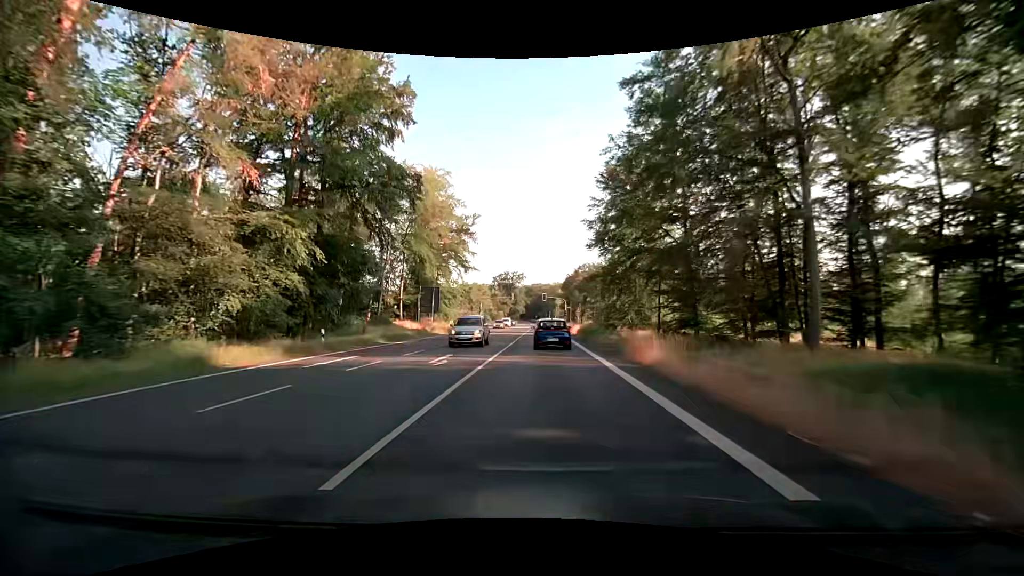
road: primary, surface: asphalt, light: Day
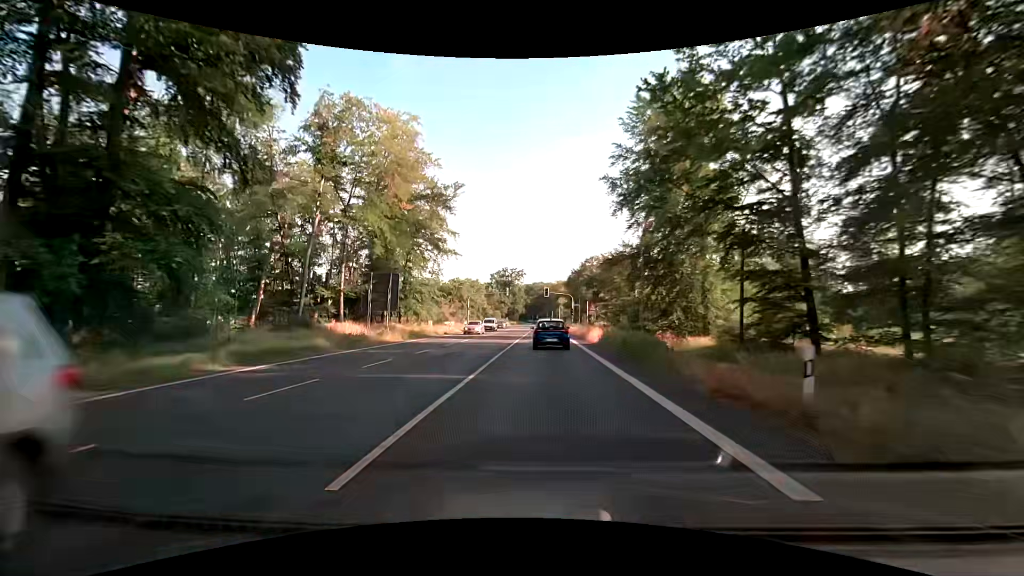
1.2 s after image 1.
(+0.1, +17.1) m; 0°
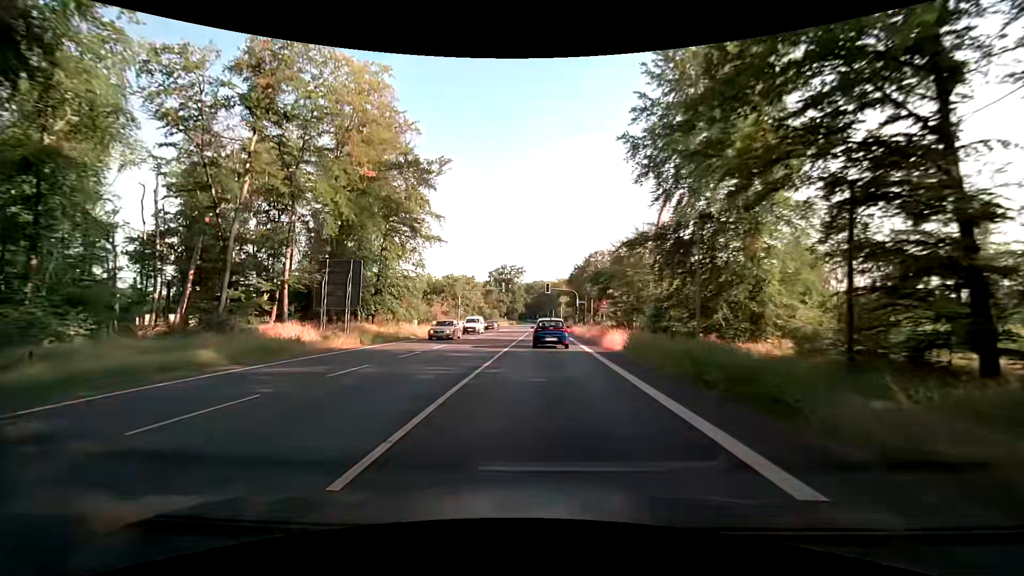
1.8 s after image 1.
(0.0, +8.7) m; 0°
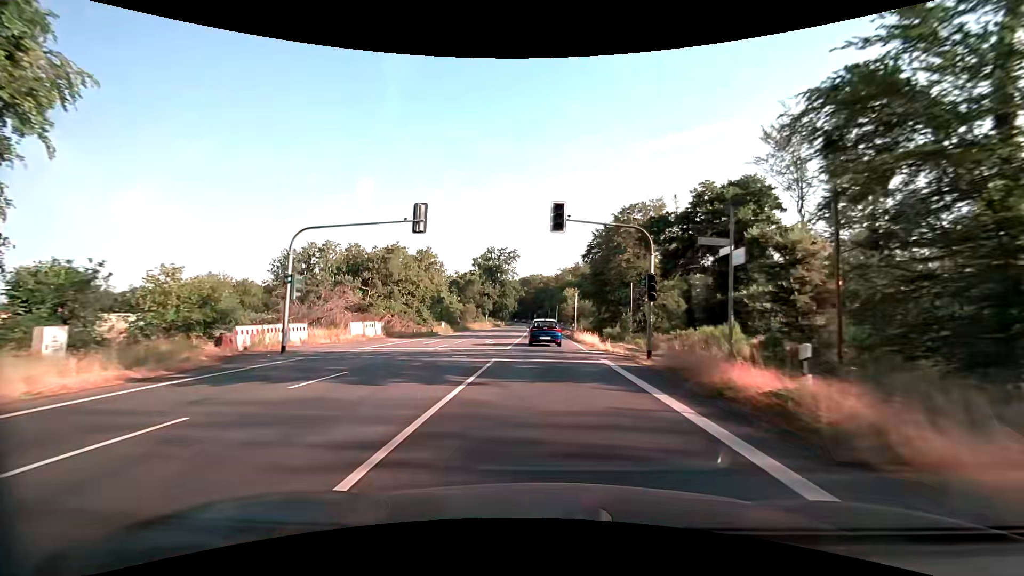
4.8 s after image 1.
(+0.2, +44.9) m; +1°
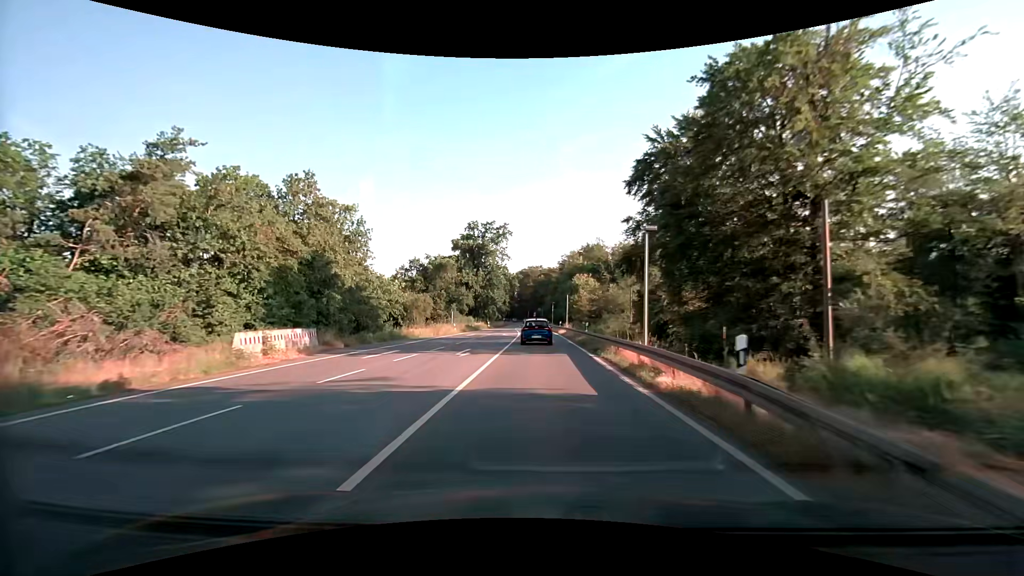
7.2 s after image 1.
(-0.2, +37.4) m; 0°
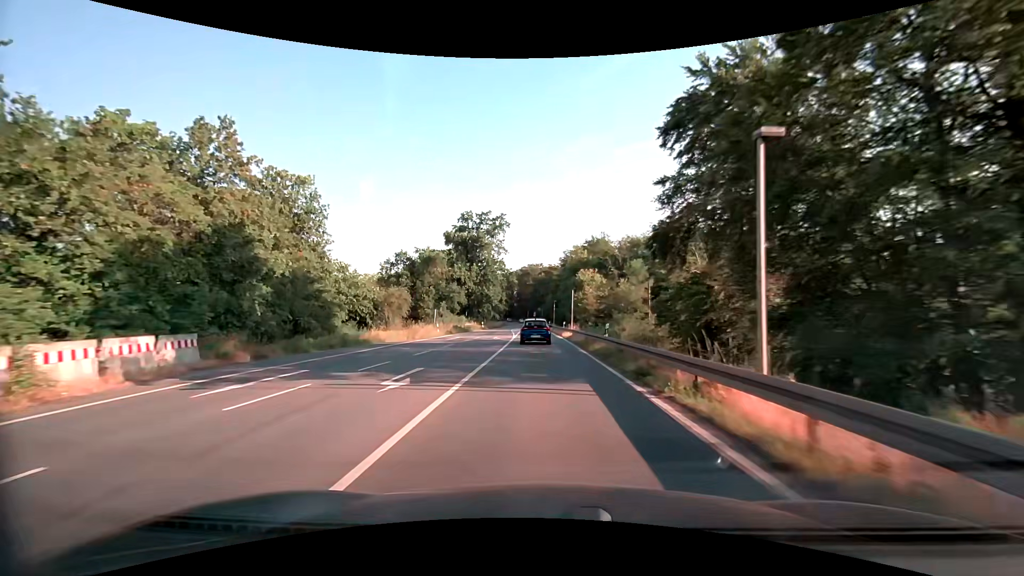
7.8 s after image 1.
(0.0, +9.6) m; 0°
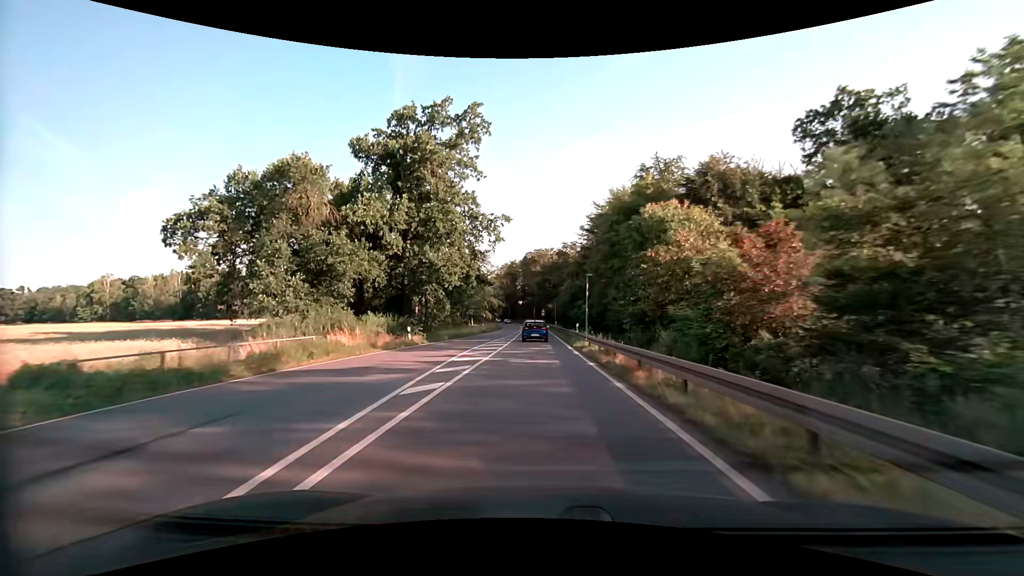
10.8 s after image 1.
(-0.3, +48.9) m; -1°
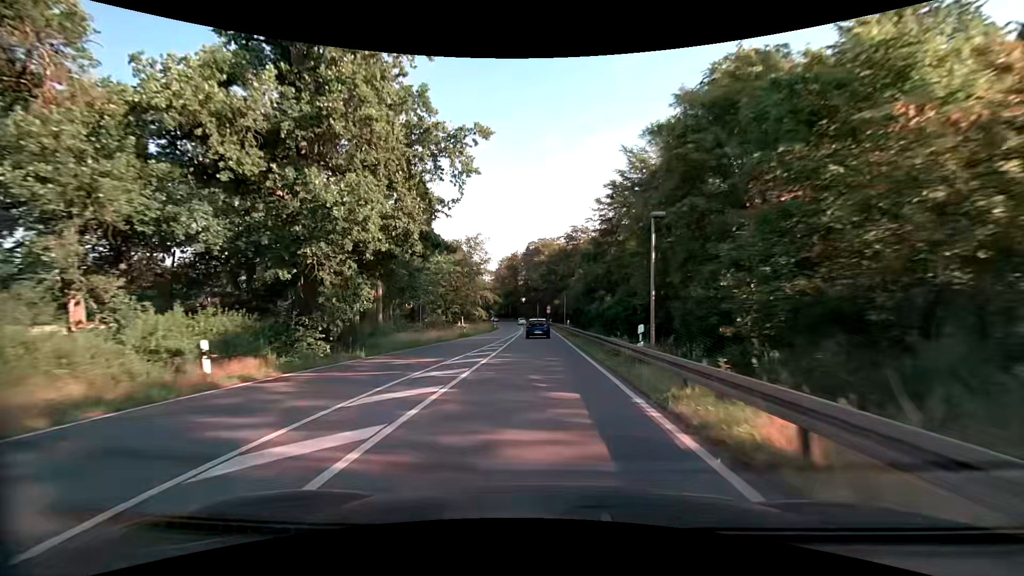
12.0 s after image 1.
(-0.1, +20.0) m; 0°
(0, +10) (0, +20) (0, +30) (0, +40) (-1, +50) (-1, +60) (-1, +70) (-2, +80) (-2, +90) (-3, +100) m
